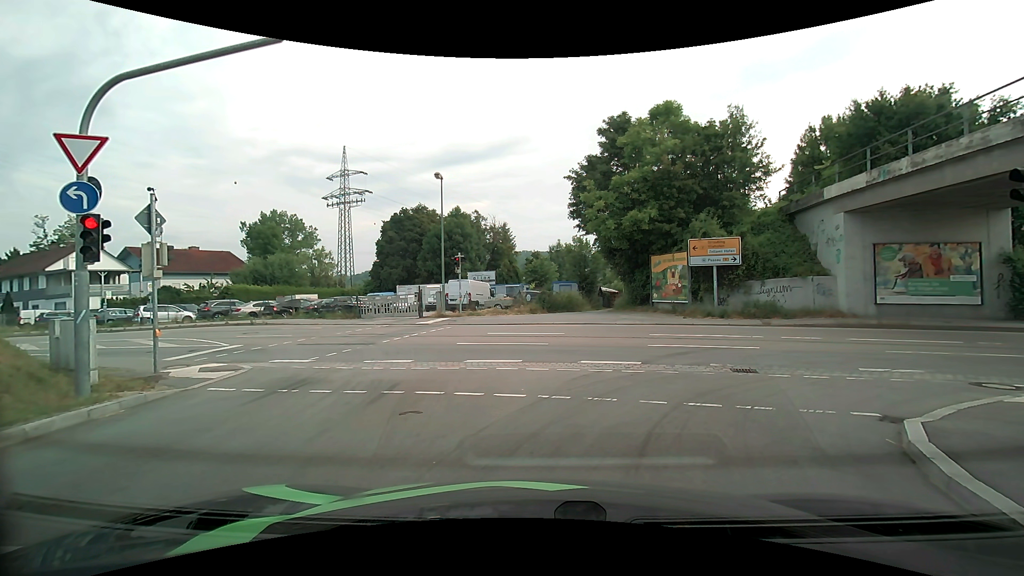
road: primary_link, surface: asphalt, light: Day
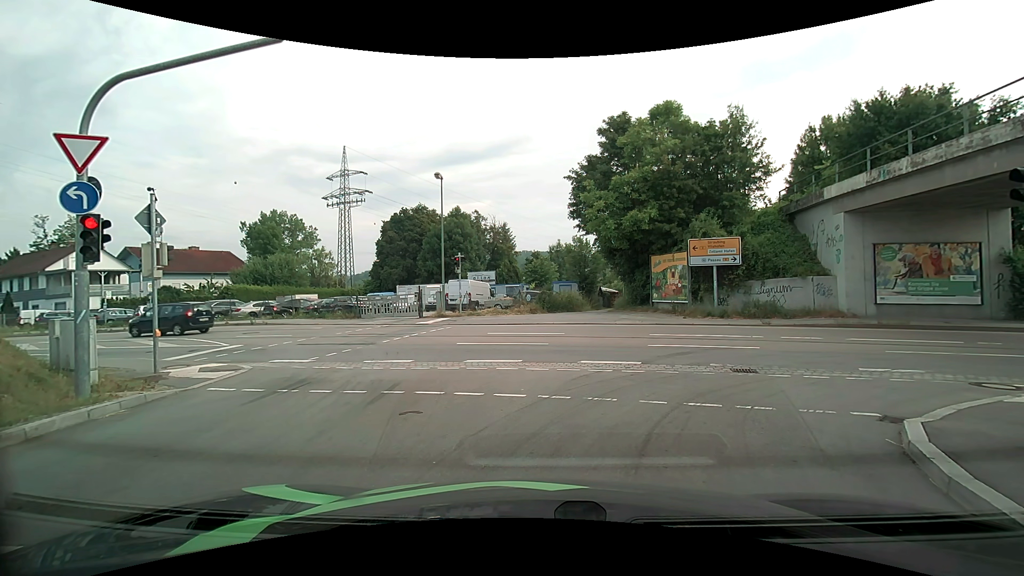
(0.0, 0.0) m; 0°
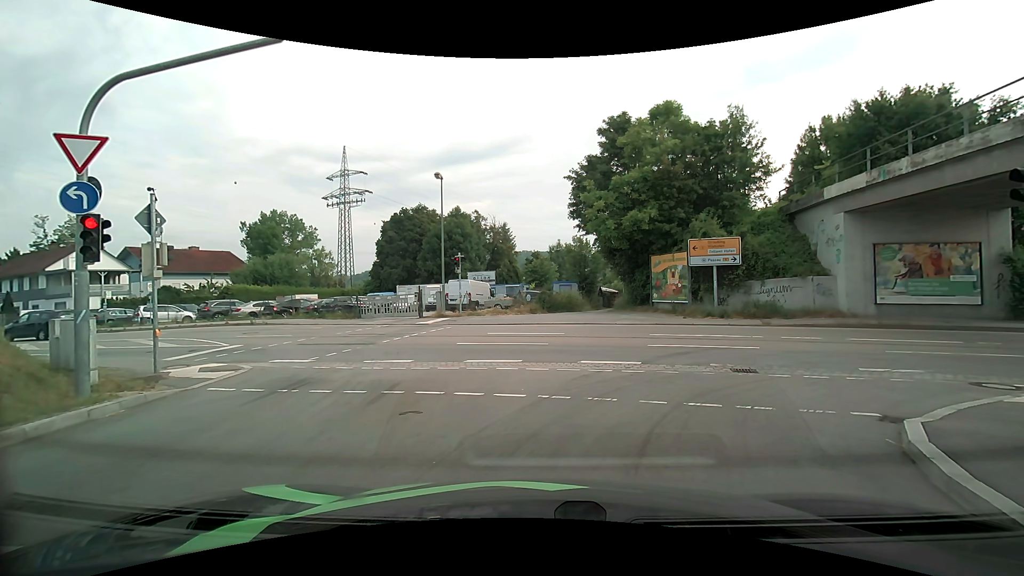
(0.0, 0.0) m; 0°
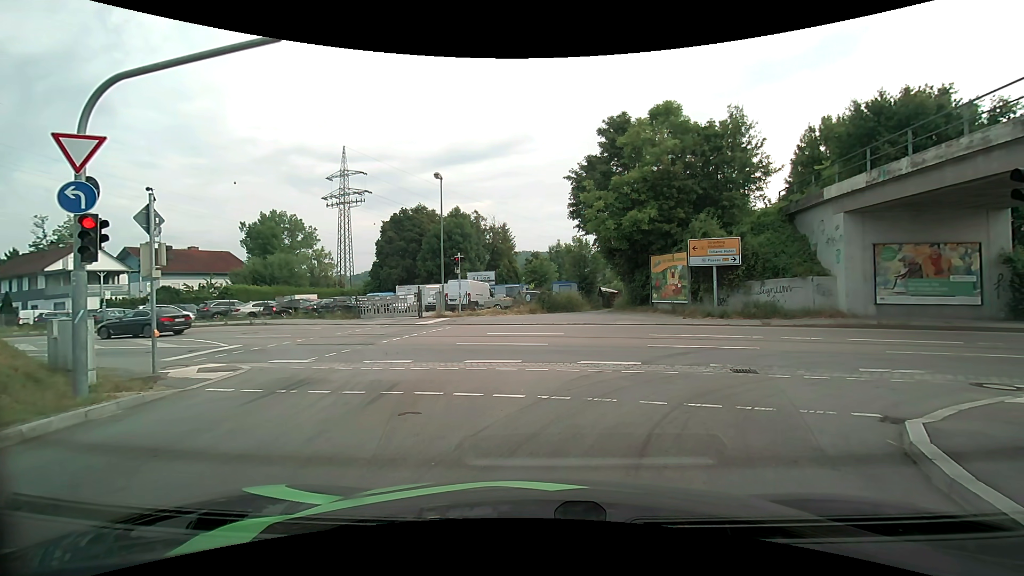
(0.0, 0.0) m; 0°
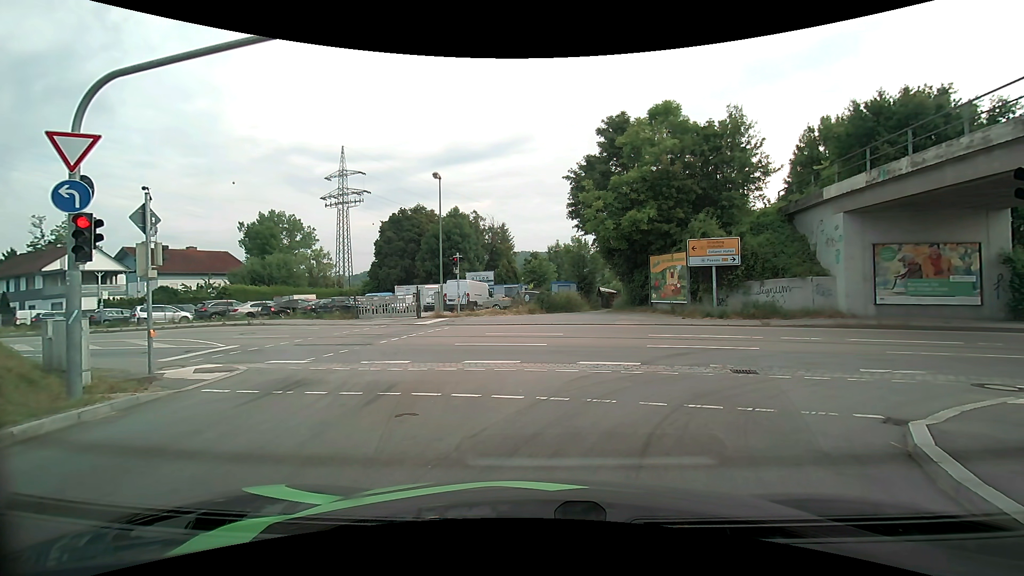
(0.0, +0.1) m; 0°
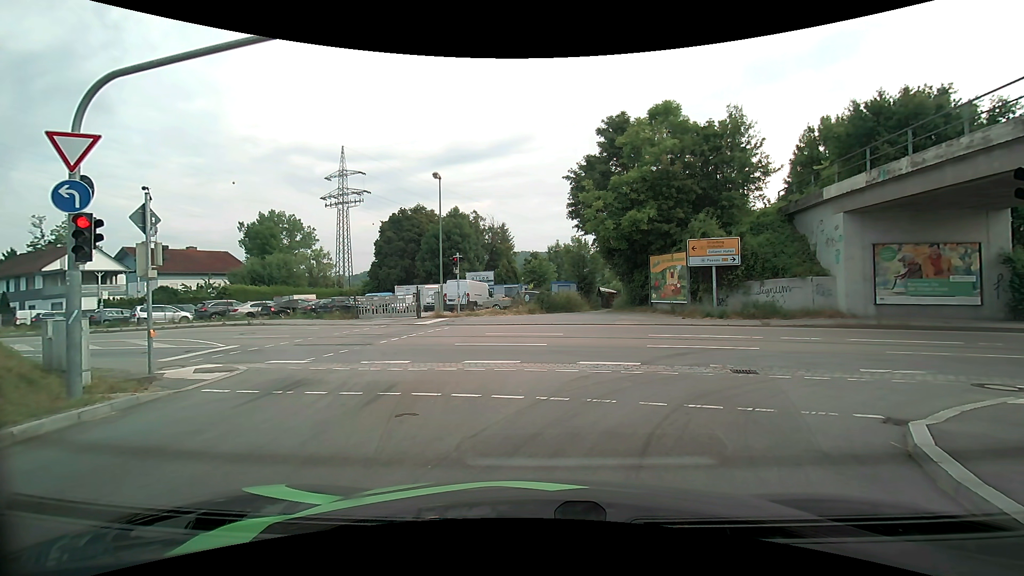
(0.0, 0.0) m; 0°
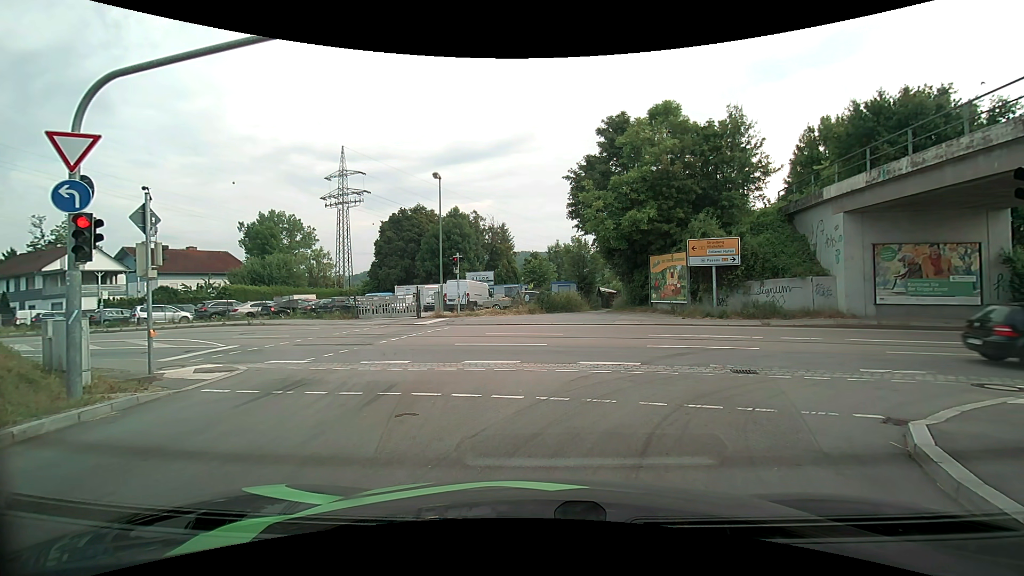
(0.0, 0.0) m; 0°
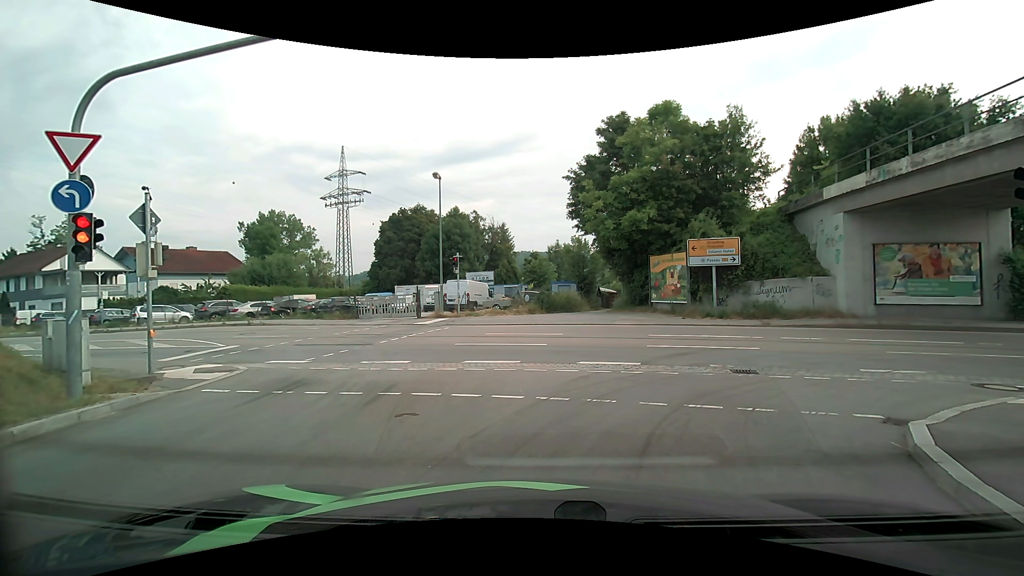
(0.0, 0.0) m; 0°
